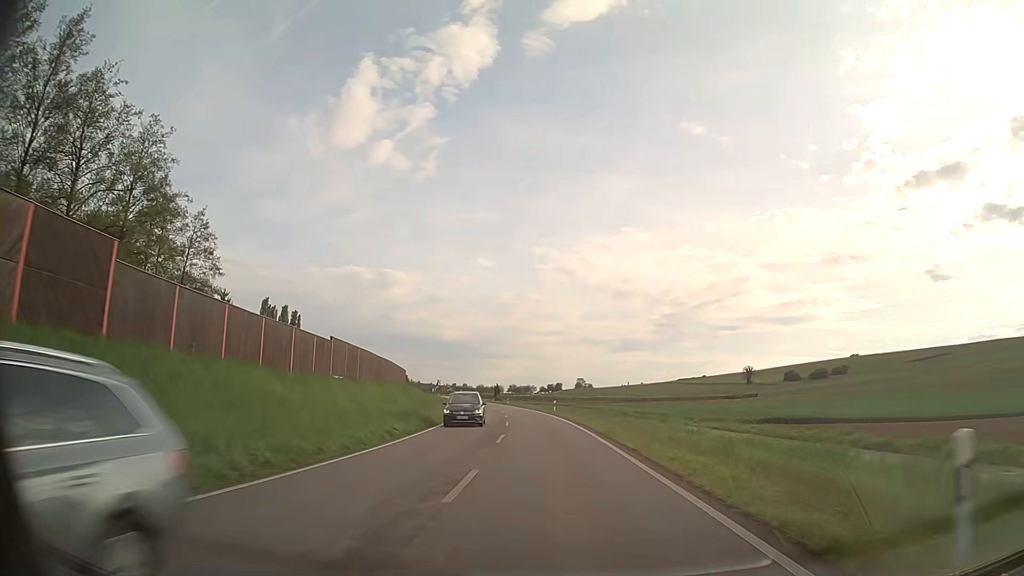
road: primary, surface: asphalt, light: Day
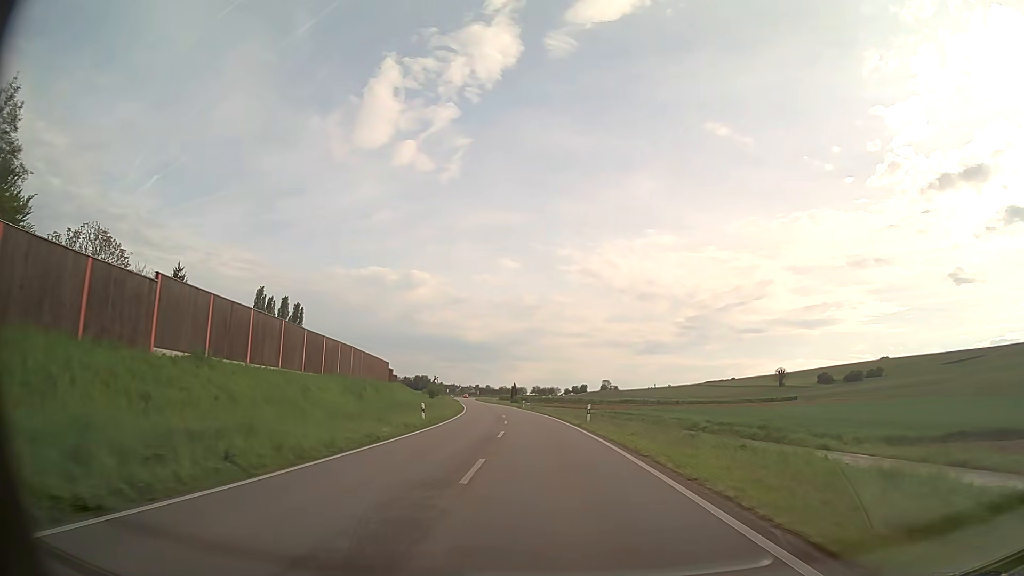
(-0.4, +21.1) m; -2°
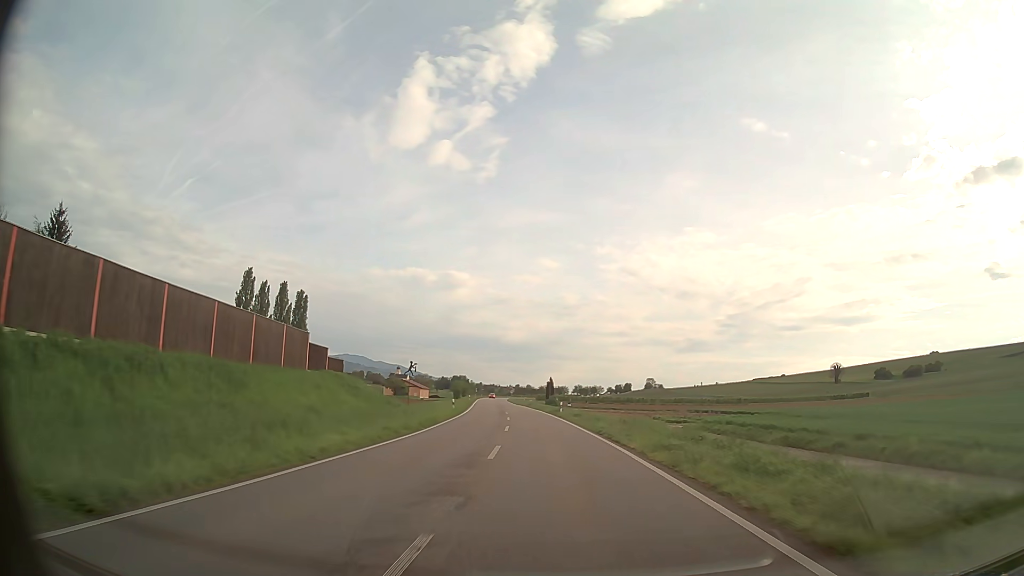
(-1.1, +31.9) m; -4°
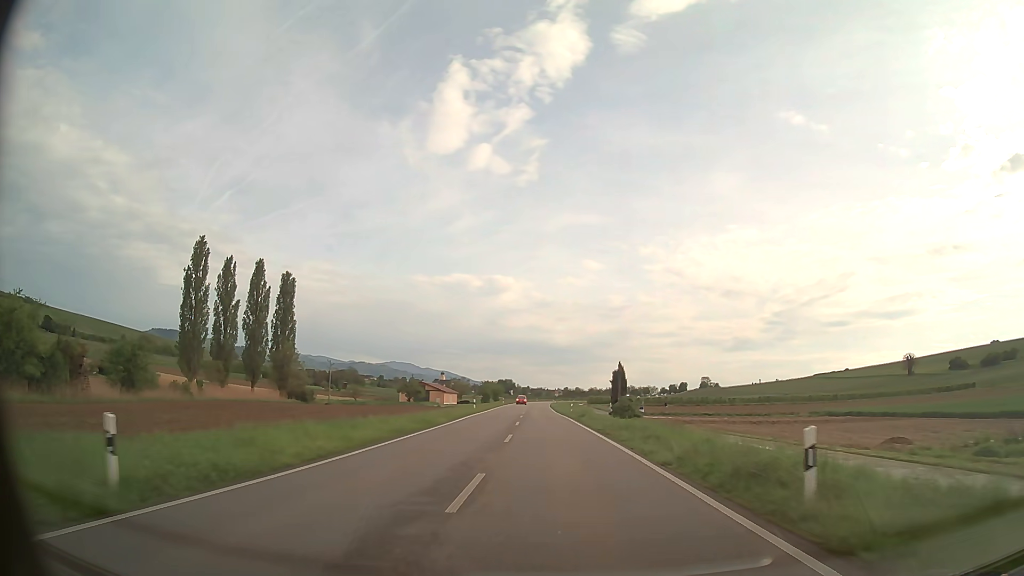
(-1.5, +42.8) m; -4°
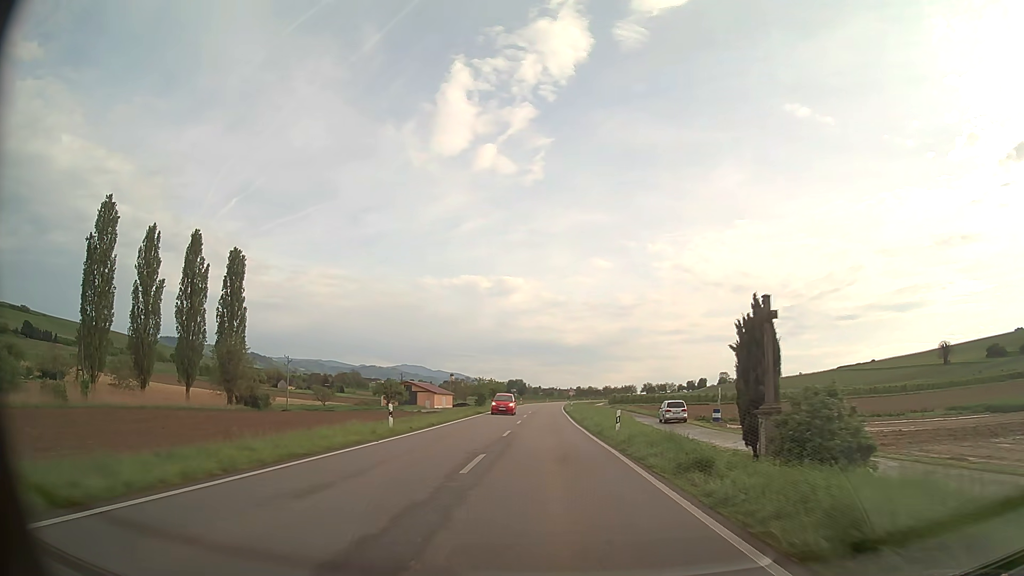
(-0.4, +32.2) m; -1°
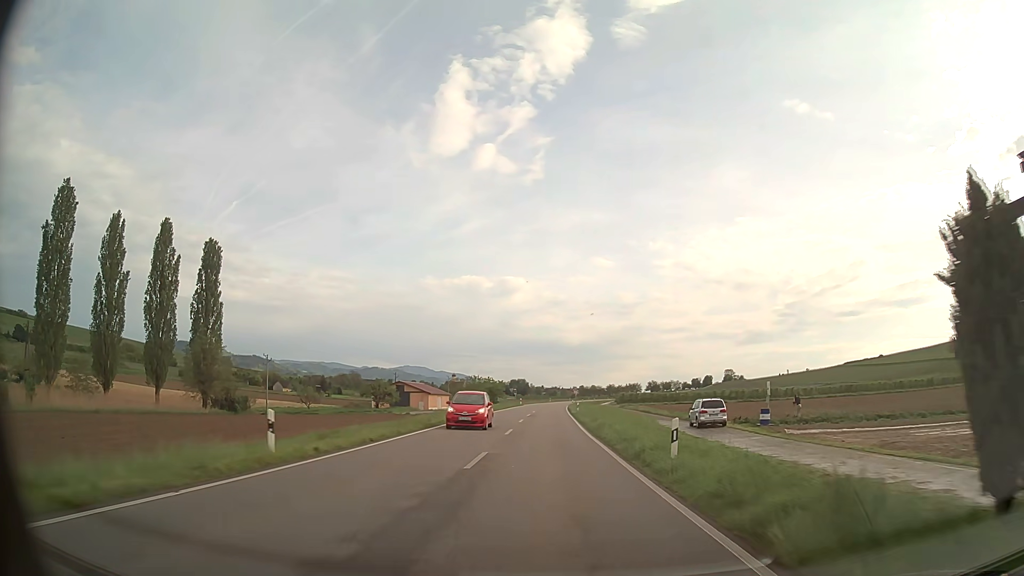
(0.0, +10.7) m; 0°
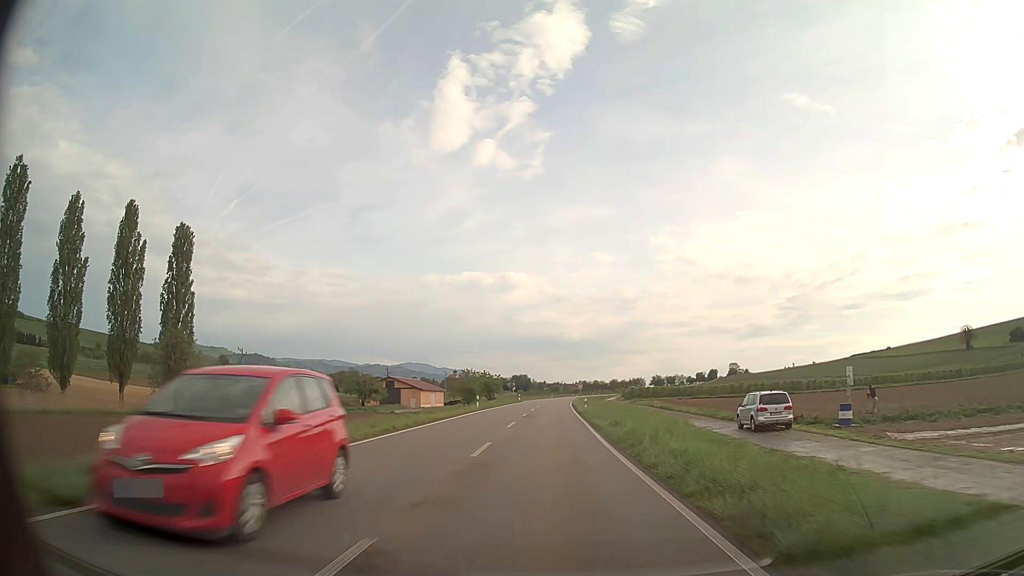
(0.0, +10.7) m; 0°
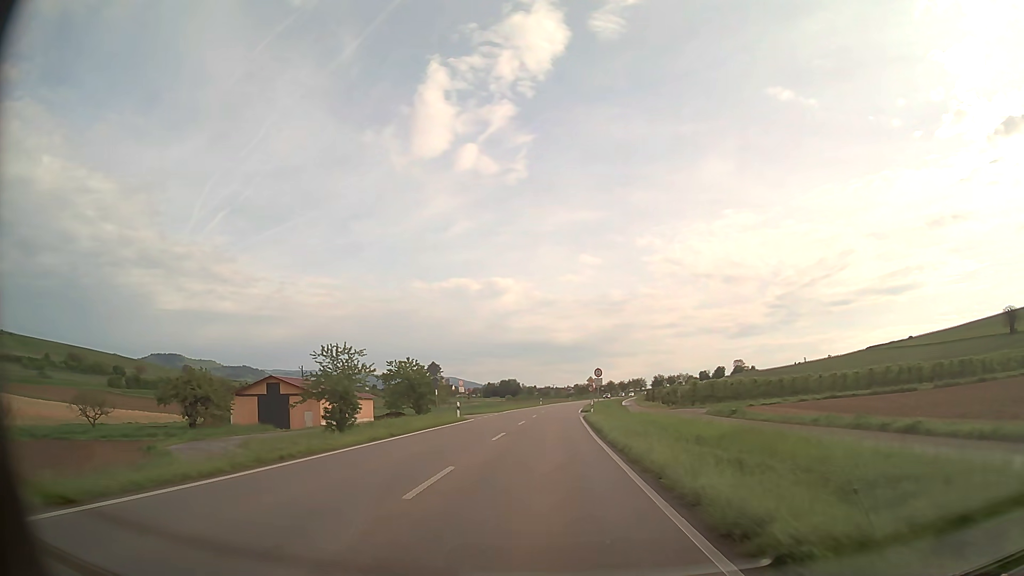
(0.0, +53.7) m; +1°
(0, +10) (0, +20) (0, +30) (0, +40) (0, +50) (+1, +60) (+1, +70) (+2, +80) (+2, +90) (+3, +100) m
